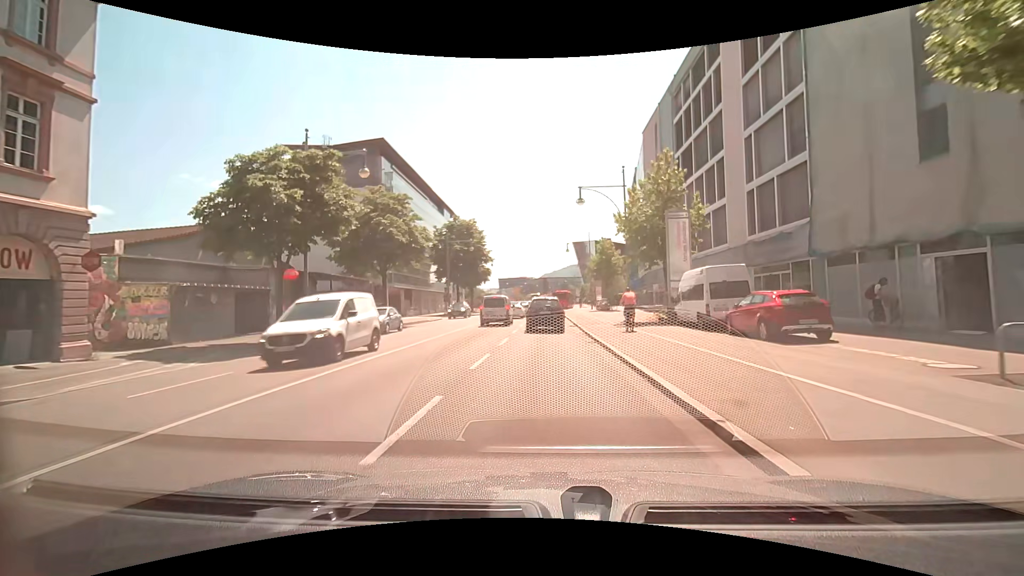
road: primary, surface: asphalt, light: Day
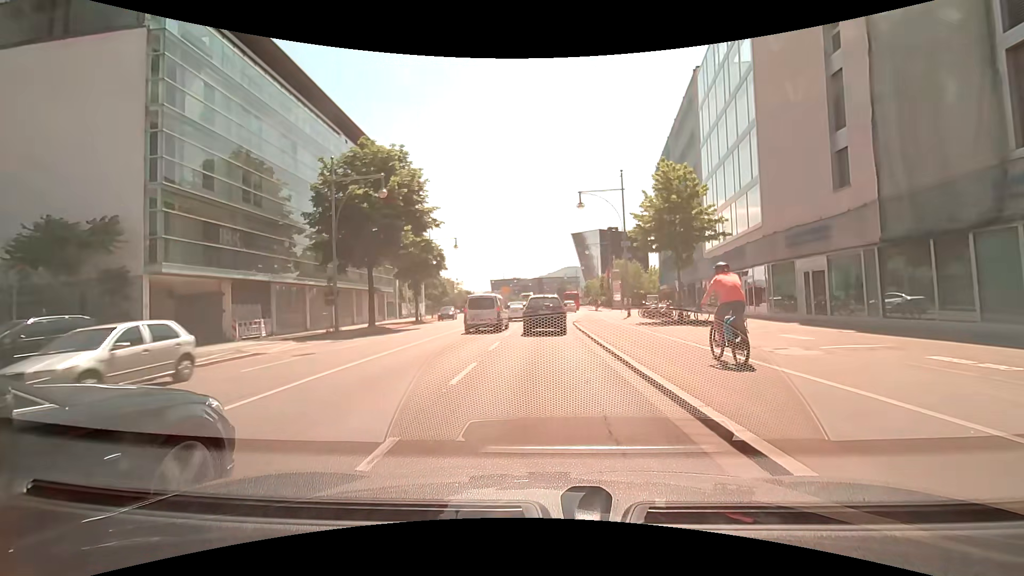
(-0.2, +32.2) m; -1°
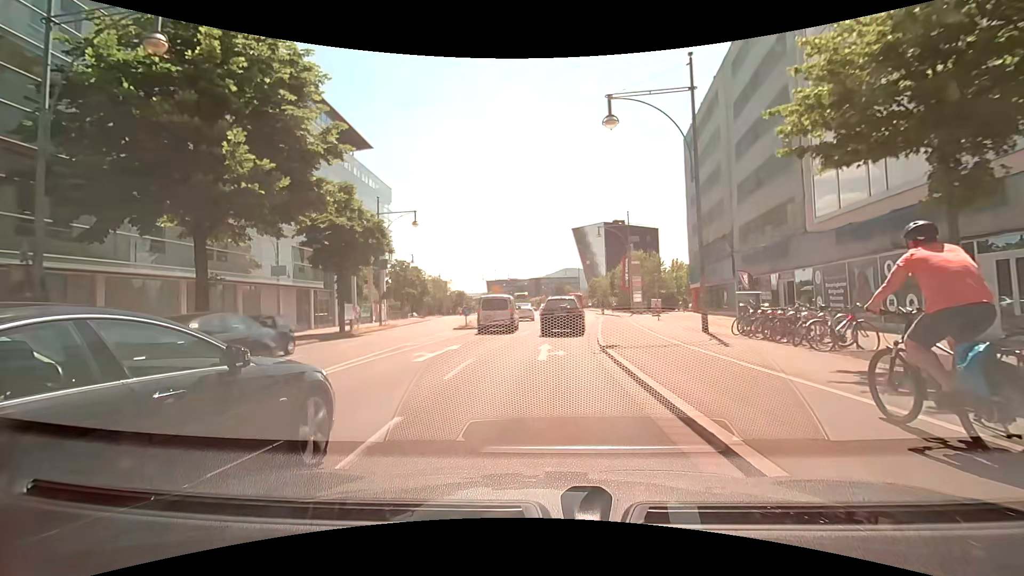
(+0.2, +17.1) m; +1°
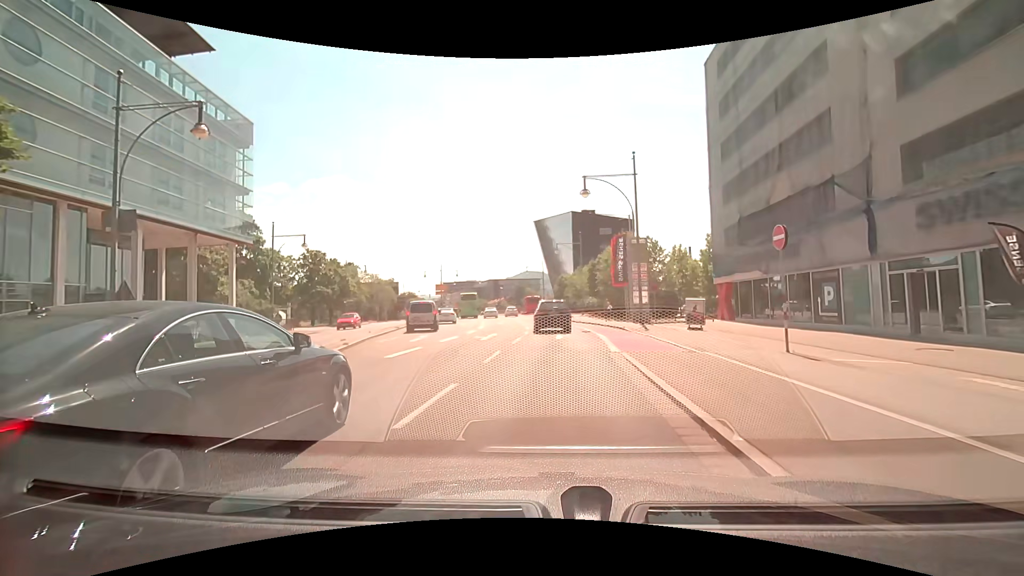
(+0.6, +21.5) m; +5°
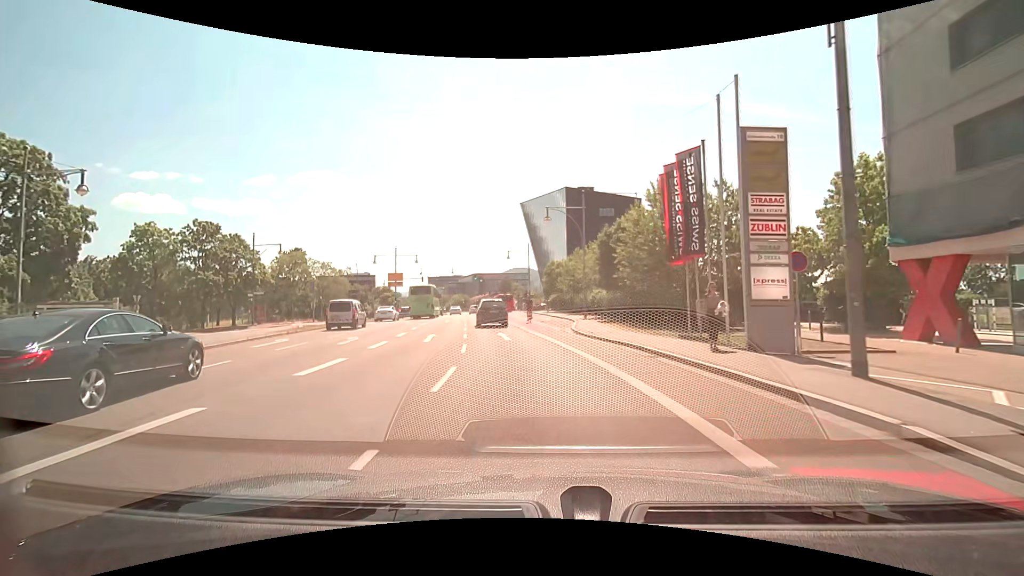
(+0.1, +22.1) m; -1°
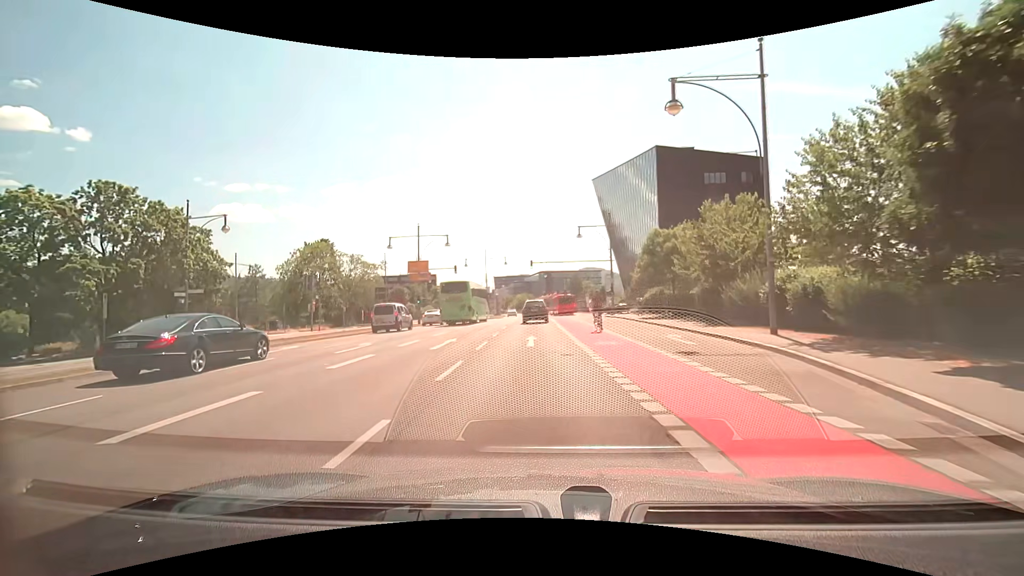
(-0.9, +23.3) m; -6°
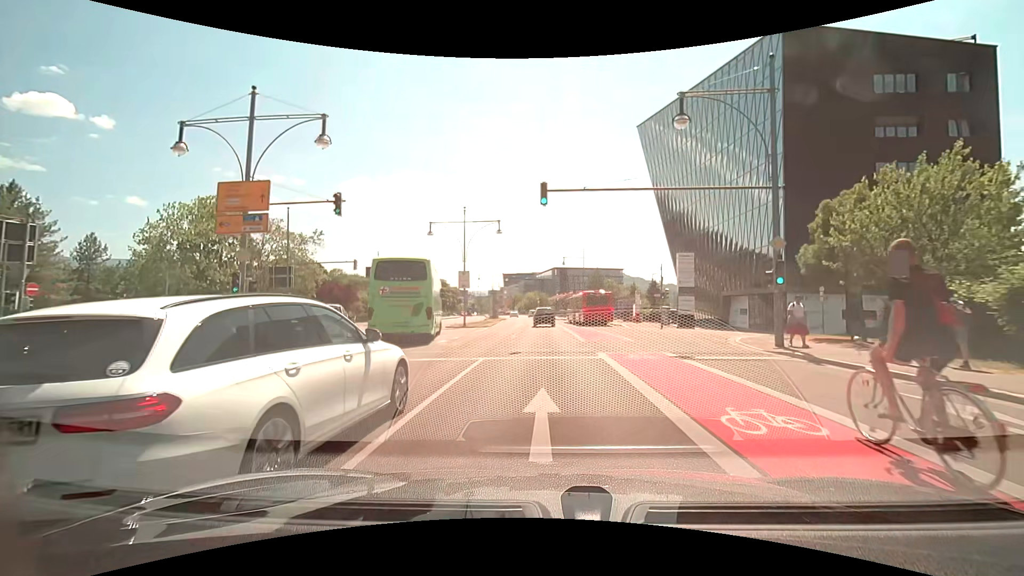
(-0.7, +32.4) m; -1°
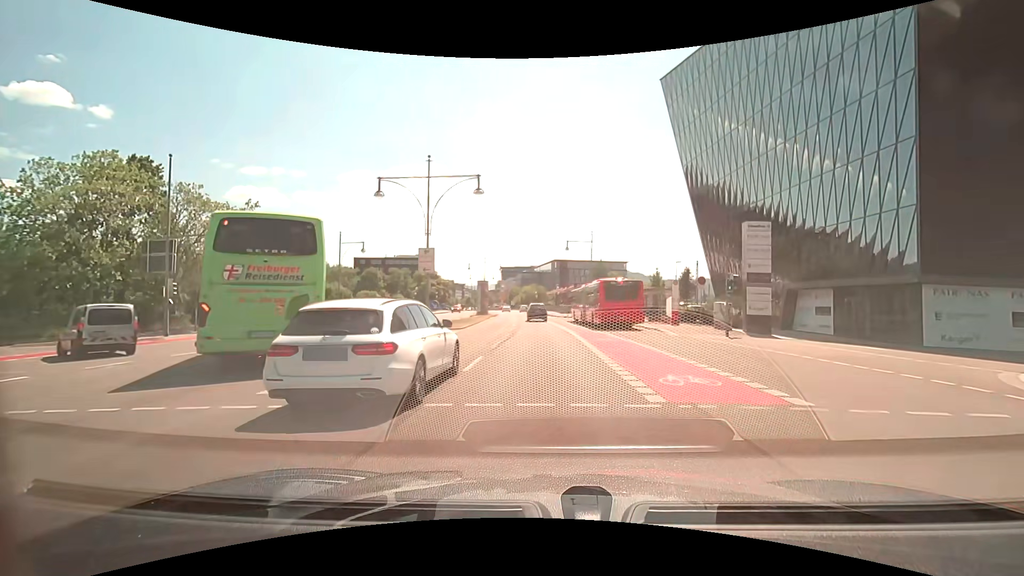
(+0.1, +13.5) m; 0°
(0, +10) (0, +20) (0, +30) (-1, +40) (-1, +50) (-2, +60) (-2, +70) (-3, +80) (-3, +90) (-4, +100) m
